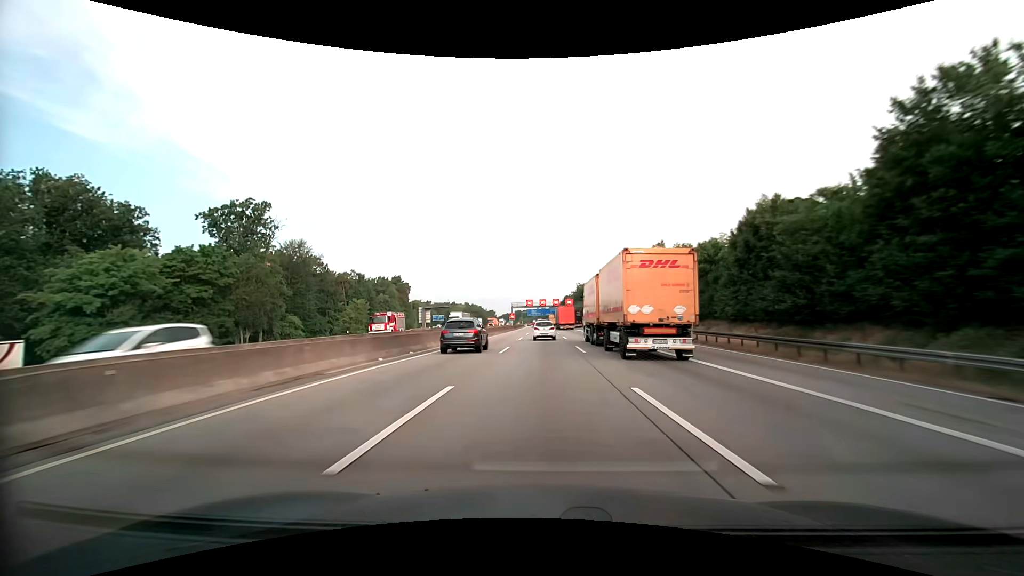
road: motorway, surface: asphalt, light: Day
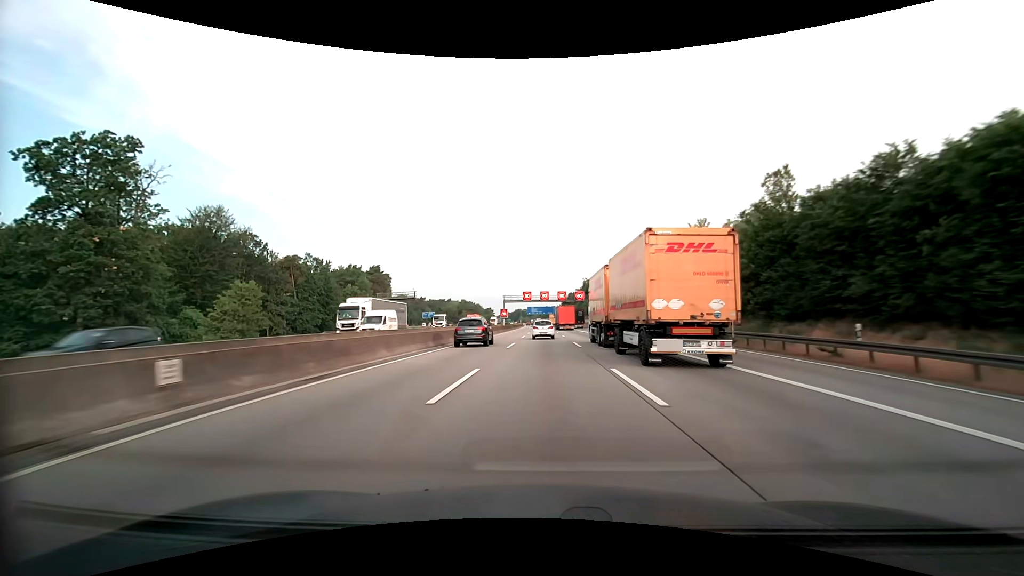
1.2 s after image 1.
(-0.1, +32.3) m; 0°
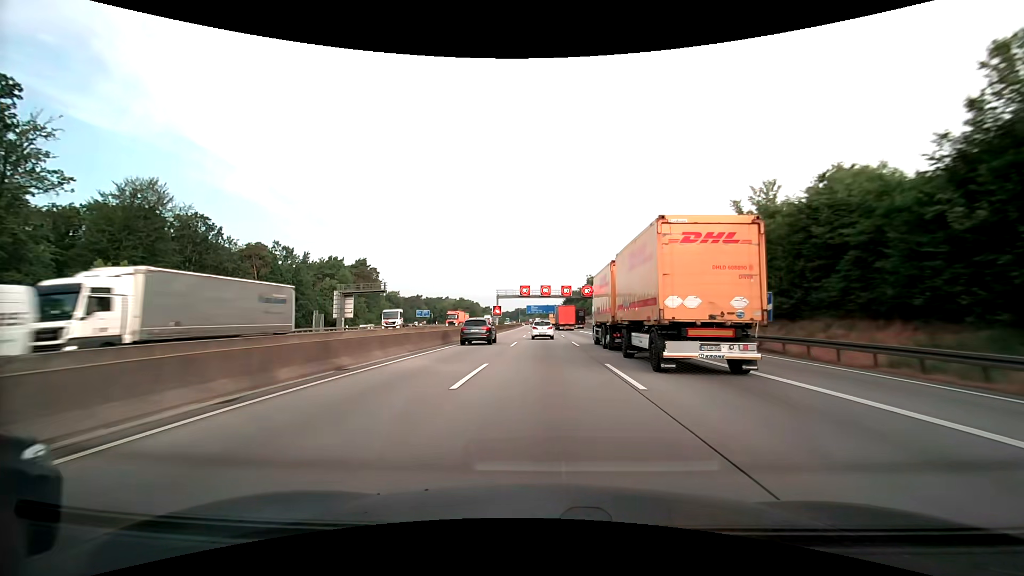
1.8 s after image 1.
(0.0, +16.2) m; 0°
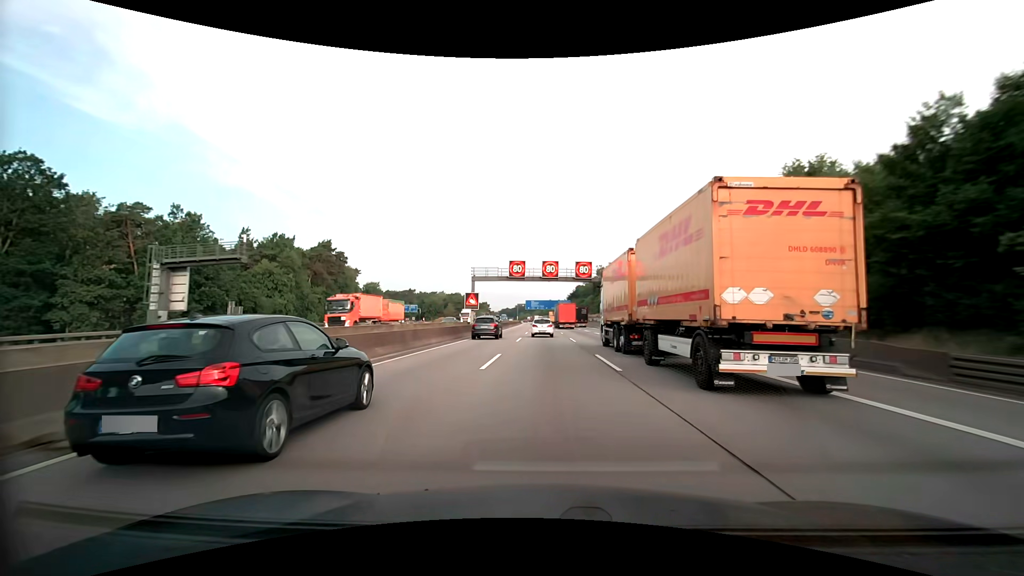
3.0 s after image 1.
(-0.1, +32.3) m; 0°
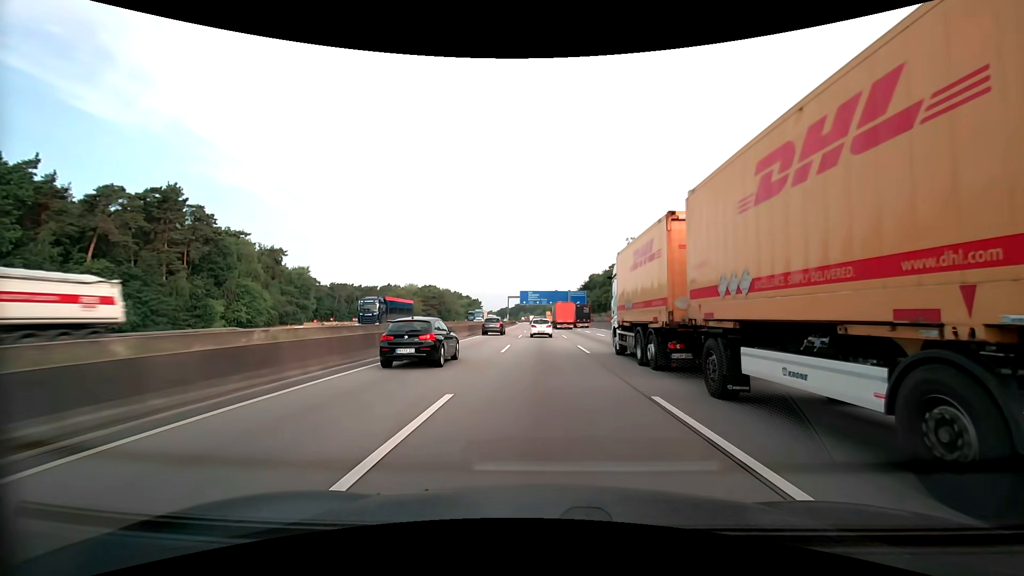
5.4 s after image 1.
(0.0, +64.4) m; 0°
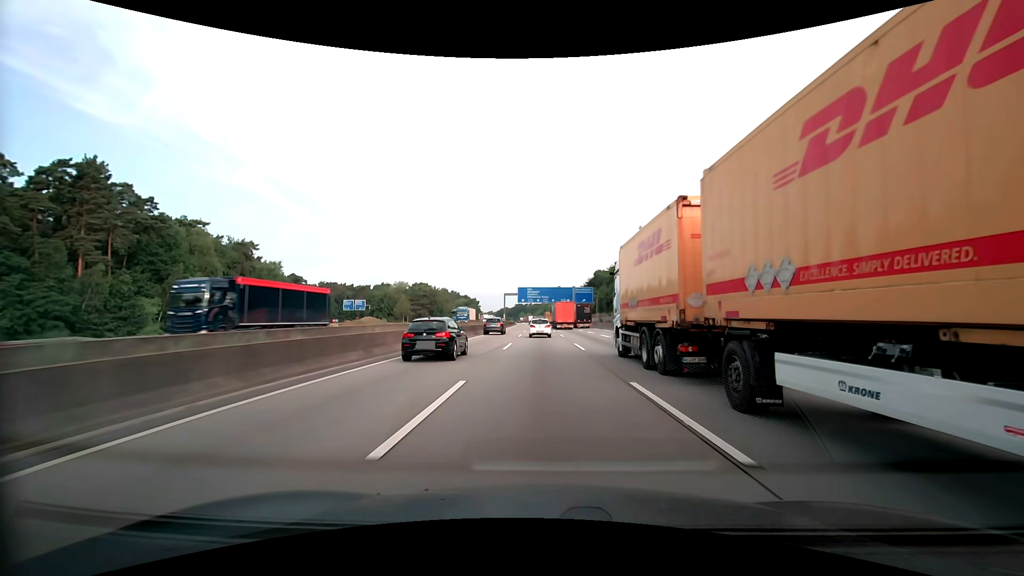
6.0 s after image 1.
(0.0, +16.0) m; 0°
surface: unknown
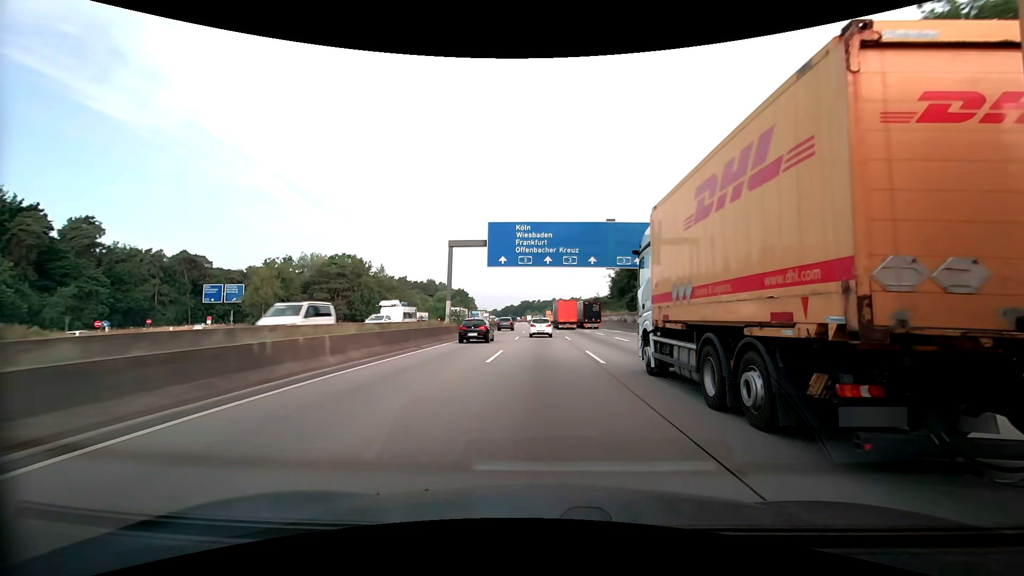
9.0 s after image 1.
(-0.9, +79.2) m; -1°
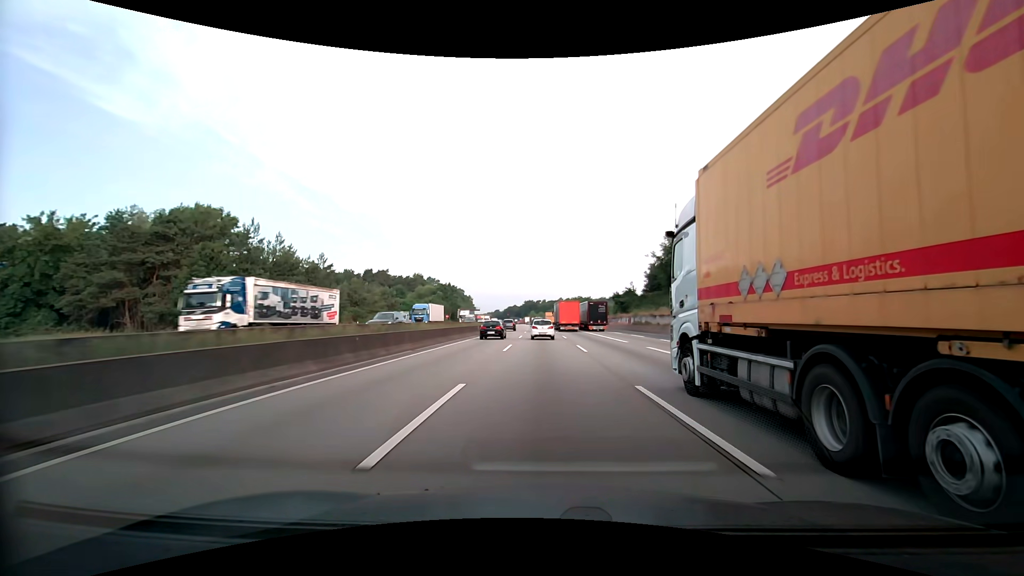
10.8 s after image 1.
(-0.1, +46.8) m; 0°
(0, +10) (0, +20) (0, +30) (0, +40) (0, +50) (0, +60) (0, +70) (-1, +80) (-1, +90) (-1, +100) m
